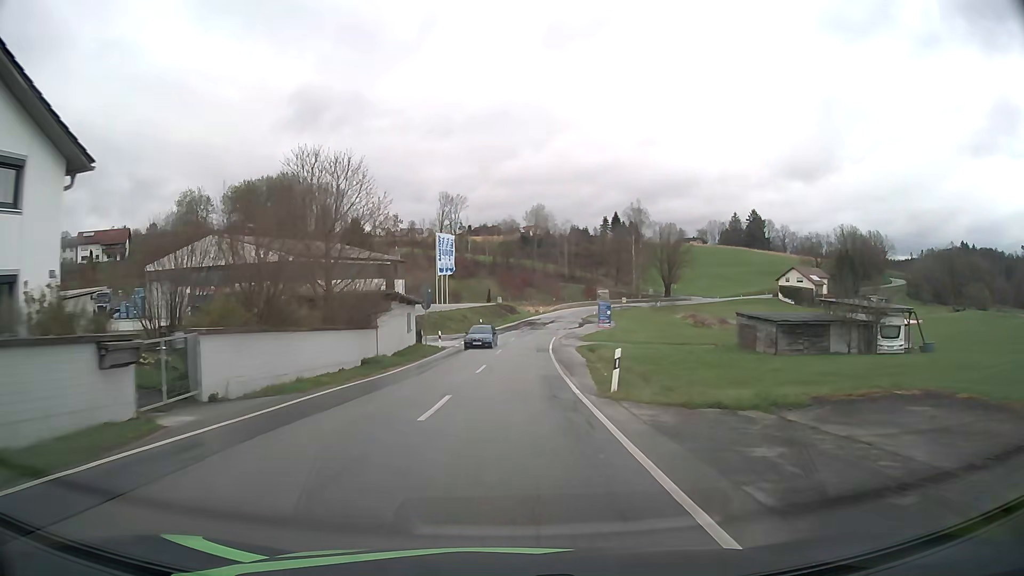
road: tertiary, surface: asphalt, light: Day
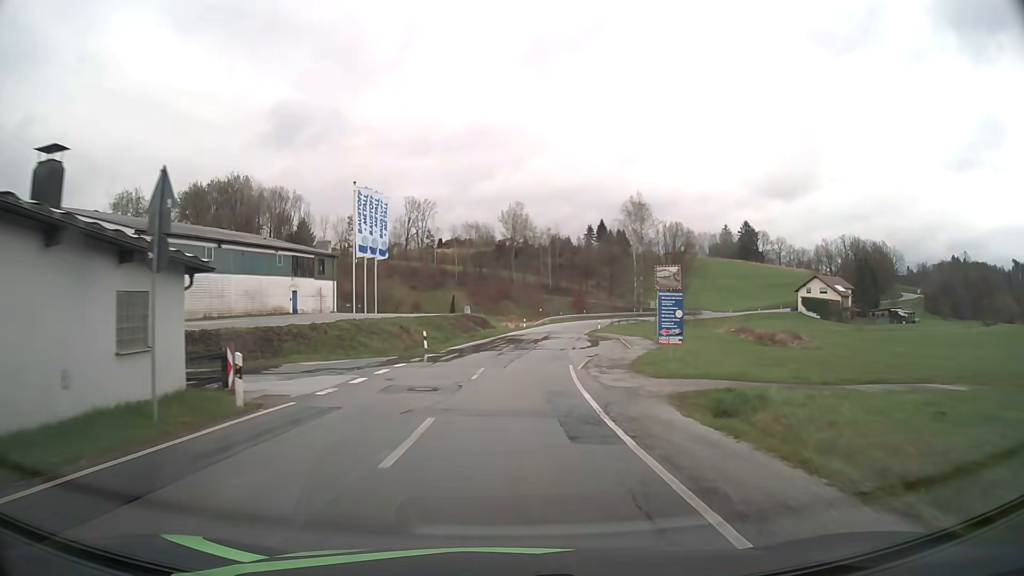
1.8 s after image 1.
(+0.4, +27.9) m; +2°
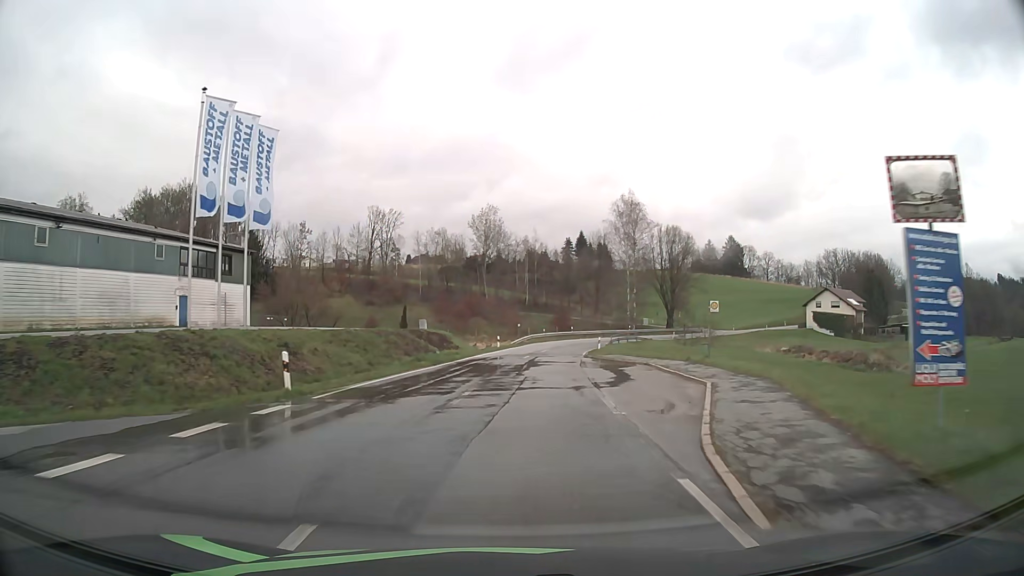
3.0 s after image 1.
(+0.3, +18.4) m; +2°
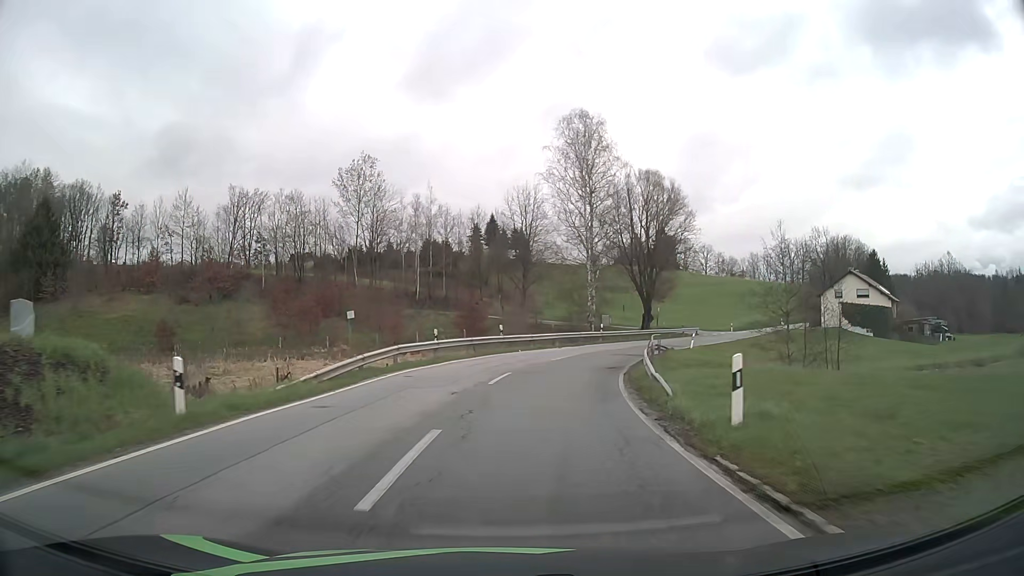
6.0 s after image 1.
(+2.6, +43.6) m; +8°
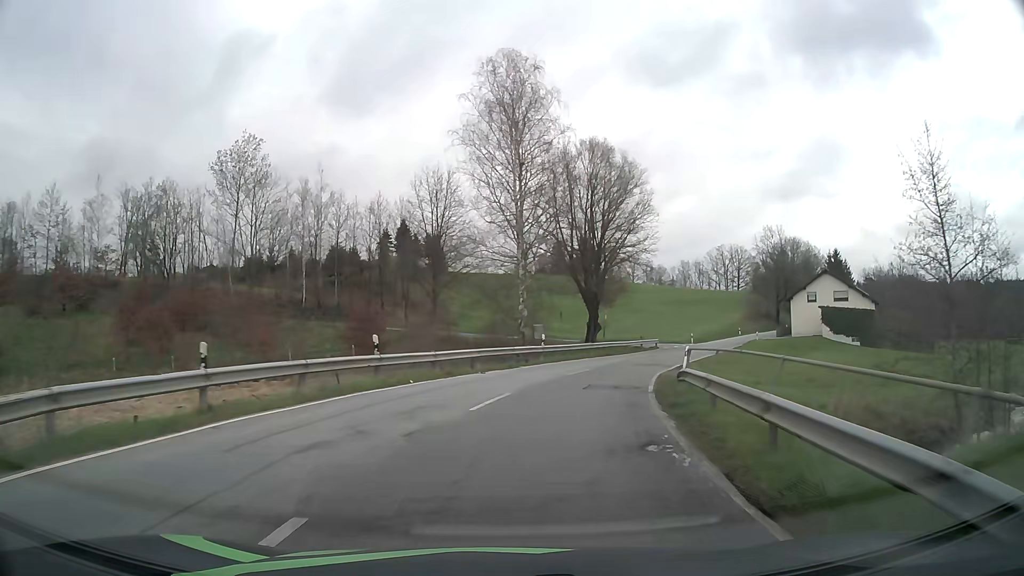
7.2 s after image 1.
(+0.8, +16.2) m; +6°
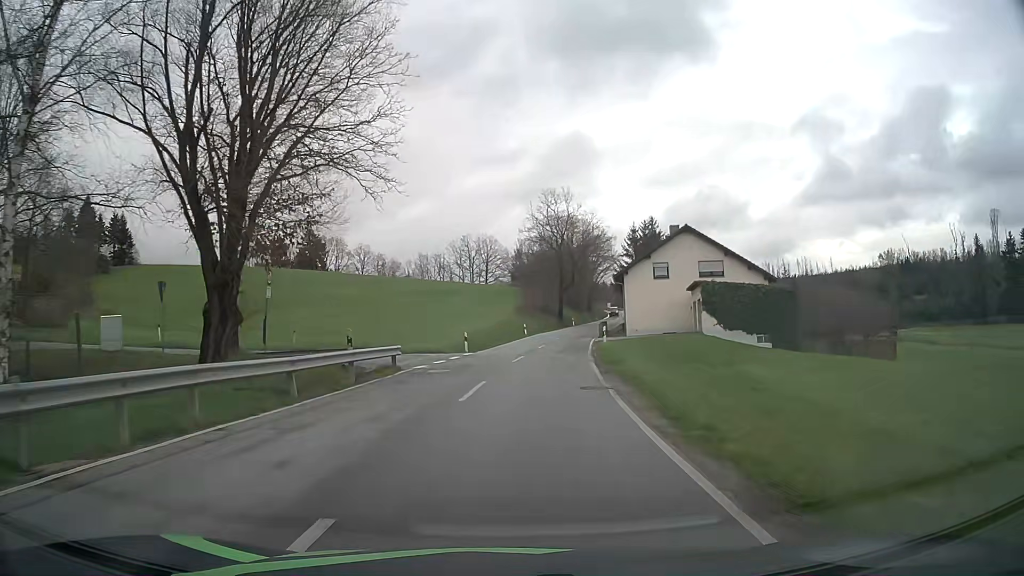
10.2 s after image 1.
(+7.2, +34.2) m; +23°
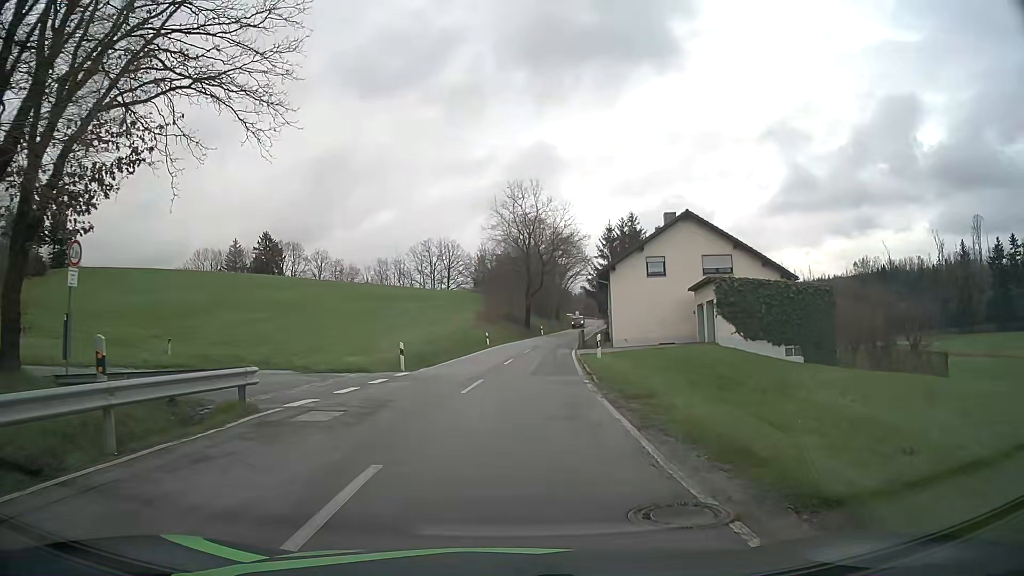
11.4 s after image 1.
(+0.2, +9.6) m; +3°
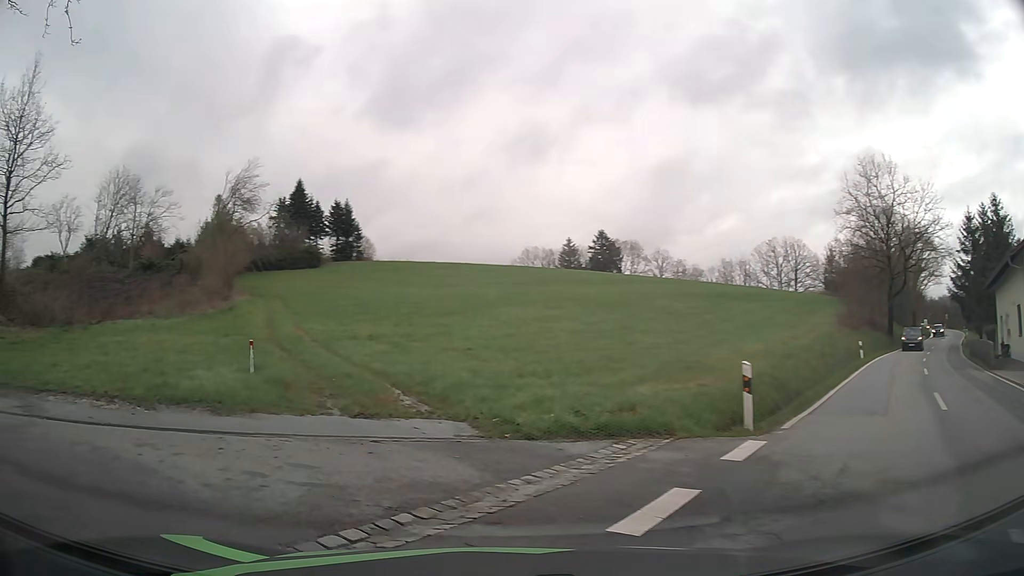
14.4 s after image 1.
(-1.1, +13.9) m; -28°
